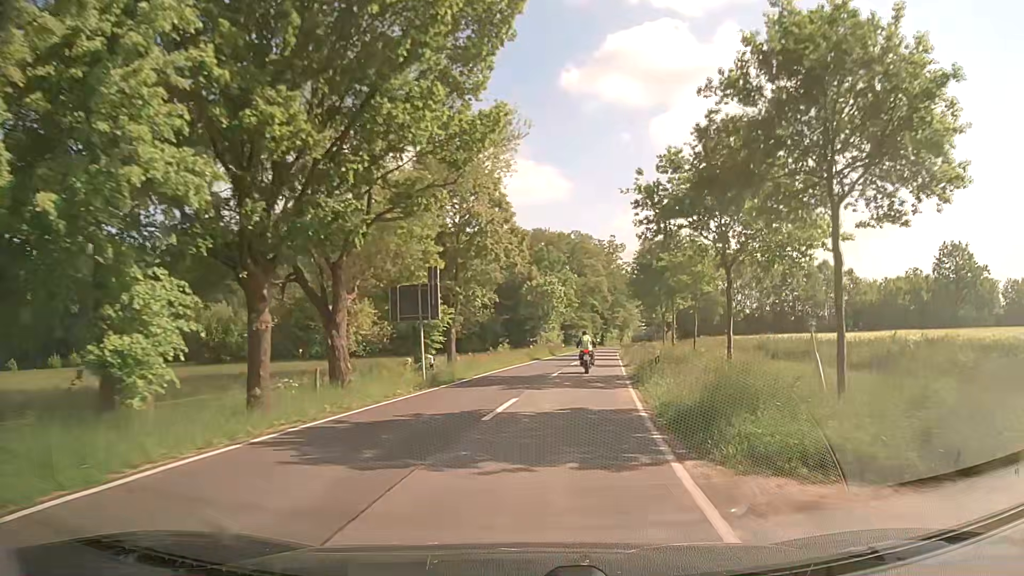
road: secondary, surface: asphalt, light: Day
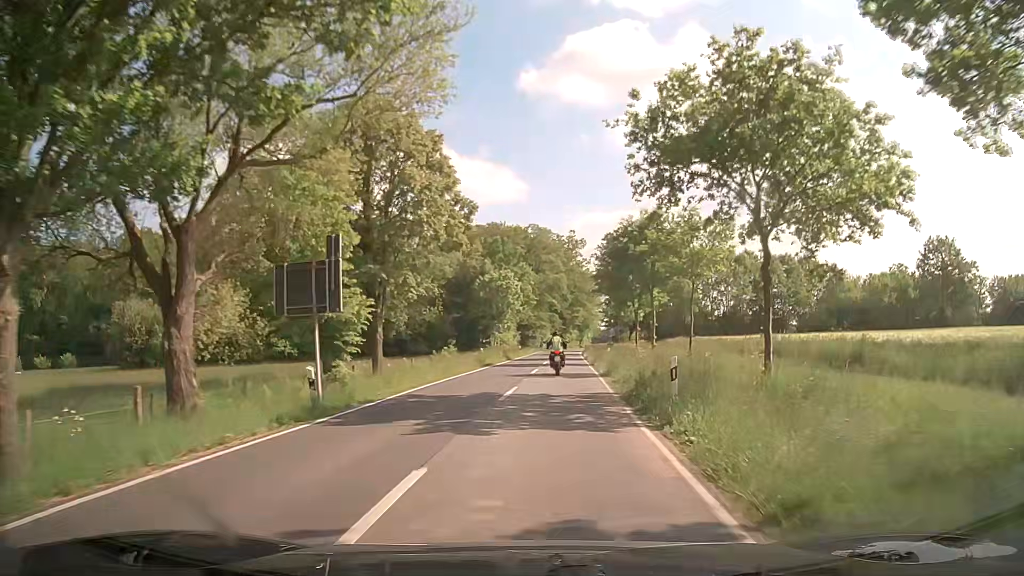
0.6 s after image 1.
(+0.2, +8.3) m; +3°
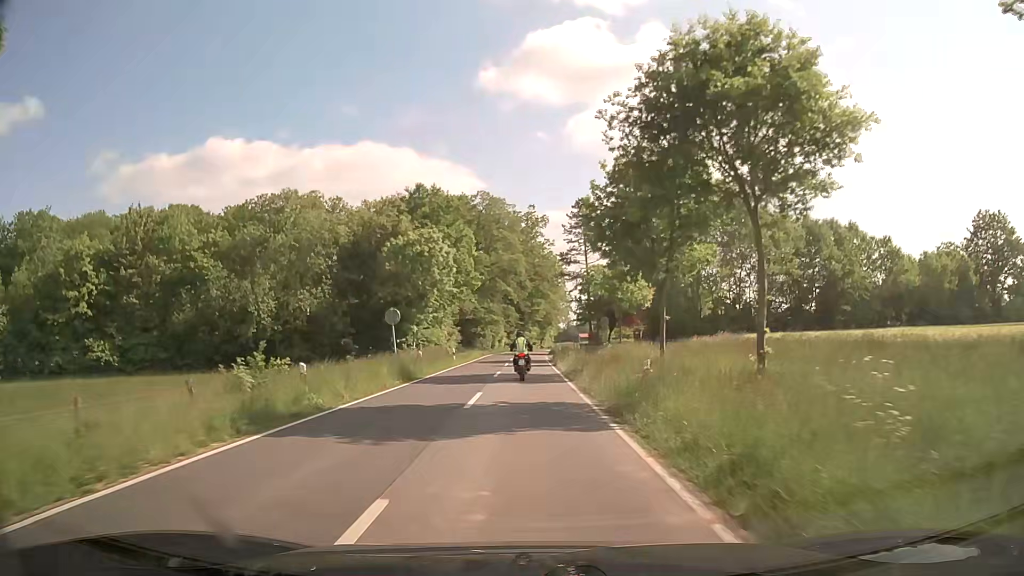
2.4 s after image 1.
(+1.2, +25.6) m; +4°
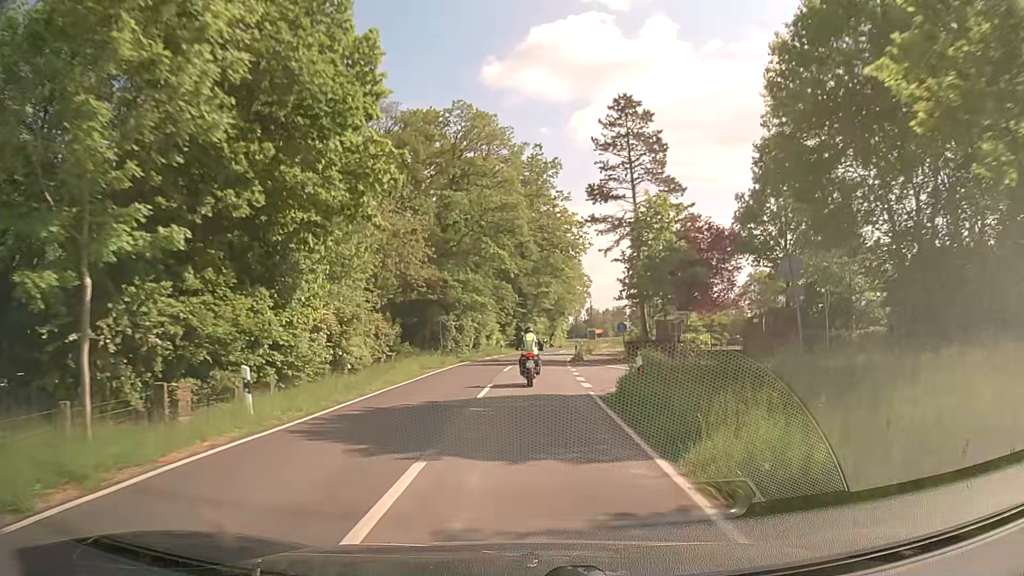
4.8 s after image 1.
(-0.1, +34.3) m; 0°
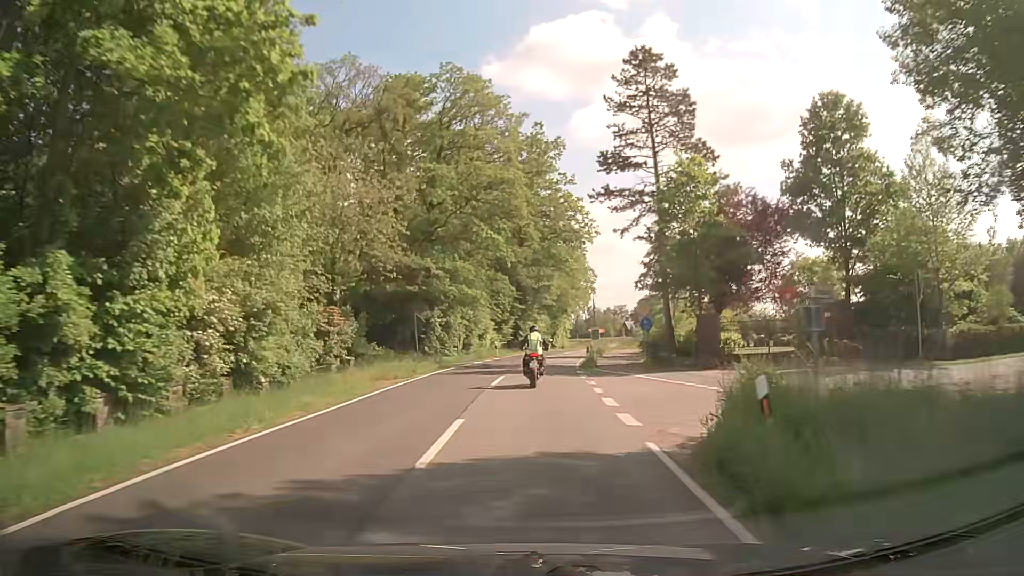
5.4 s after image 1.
(0.0, +8.3) m; 0°
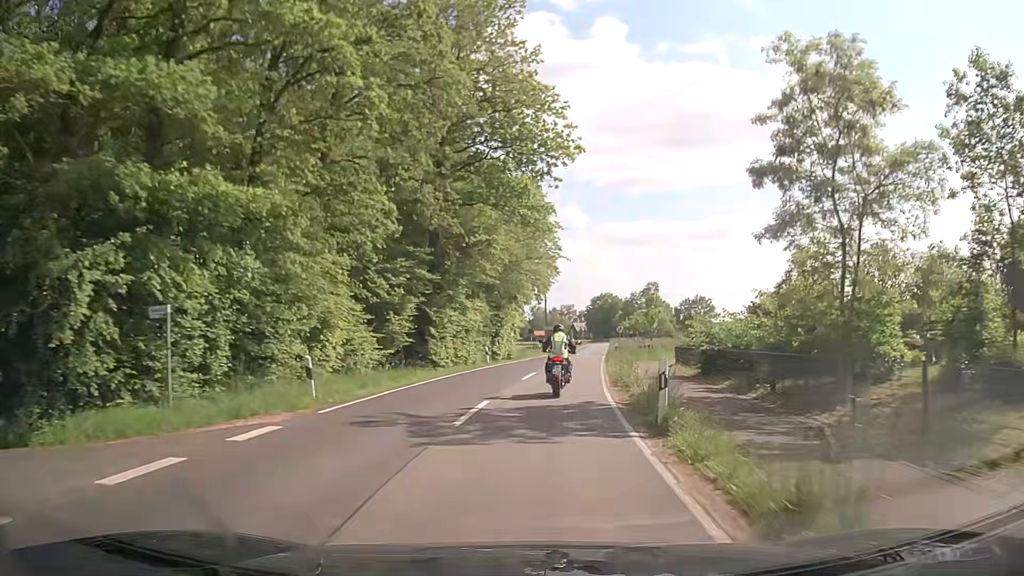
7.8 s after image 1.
(+0.7, +32.7) m; +4°
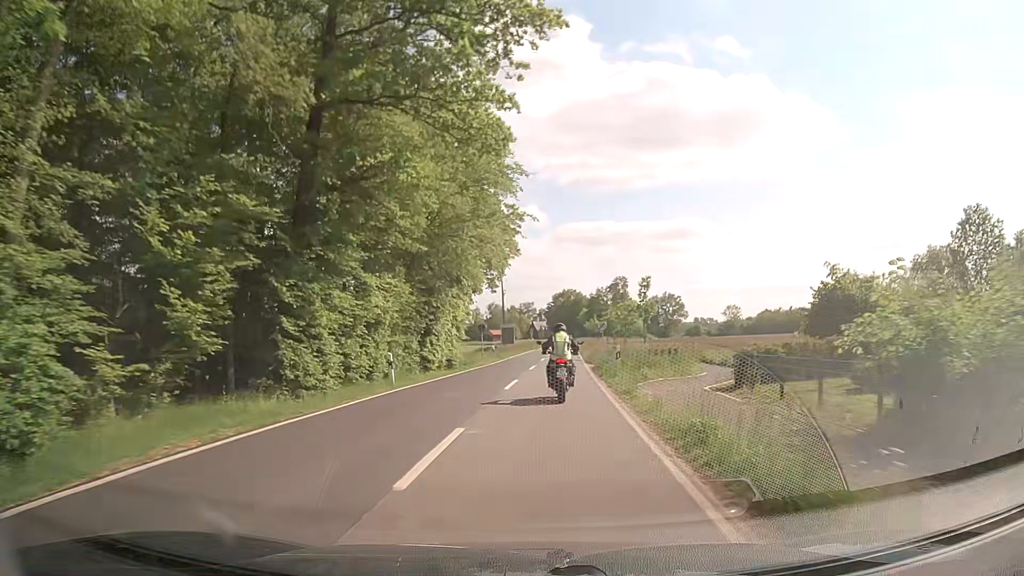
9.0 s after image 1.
(+0.6, +16.3) m; +4°
(0, +10) (0, +20) (+1, +30) (+2, +40) (+2, +50) (+3, +60) (+3, +70) (+4, +80) (+5, +90) (+6, +100) m
